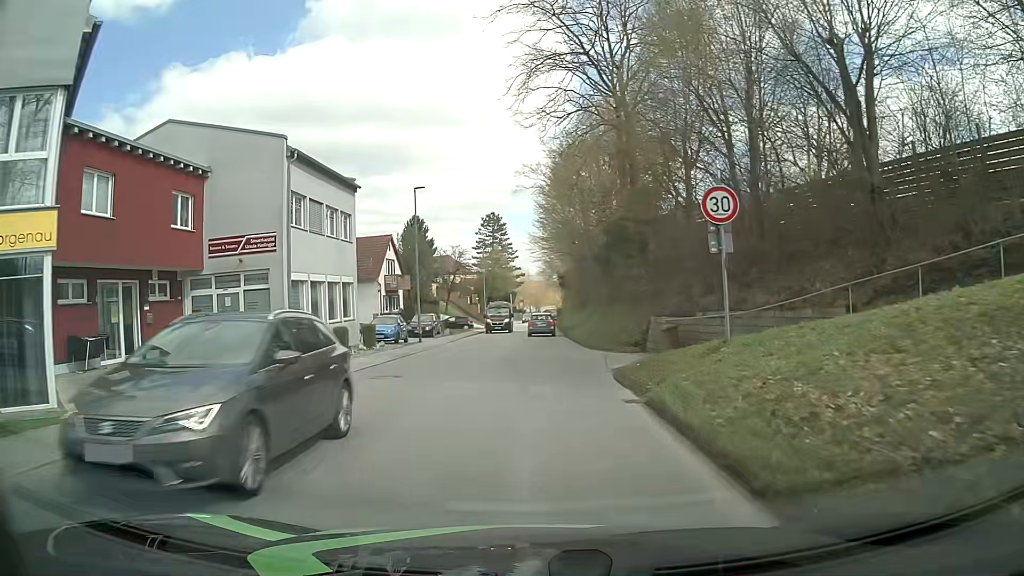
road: tertiary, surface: asphalt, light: Day
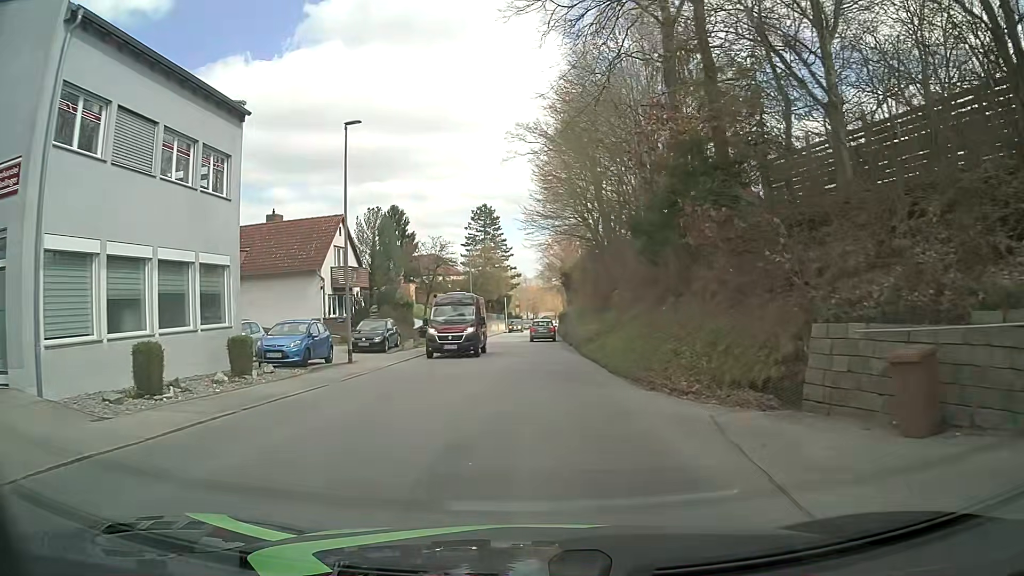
(+0.2, +13.5) m; +1°
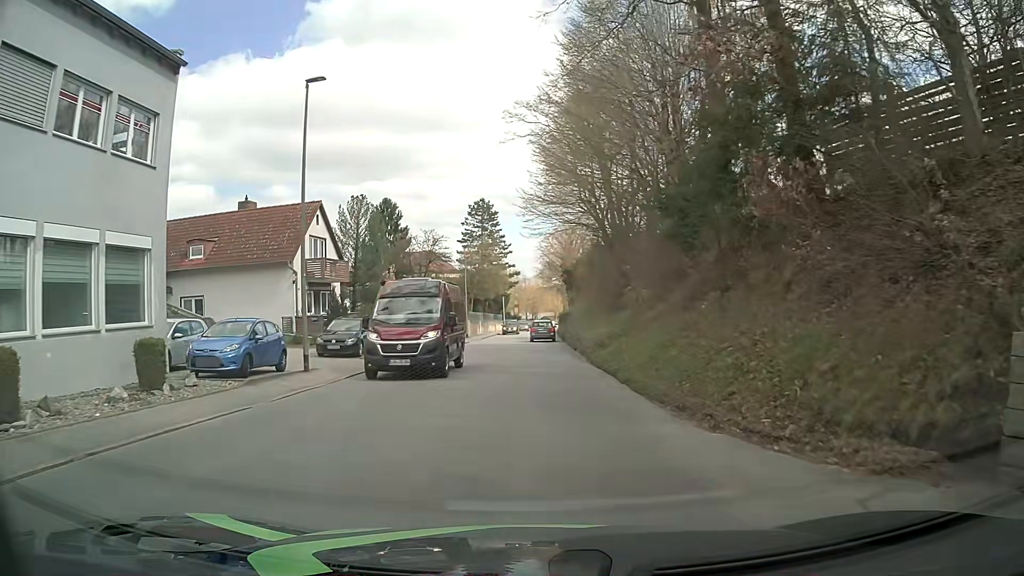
(0.0, +4.5) m; 0°
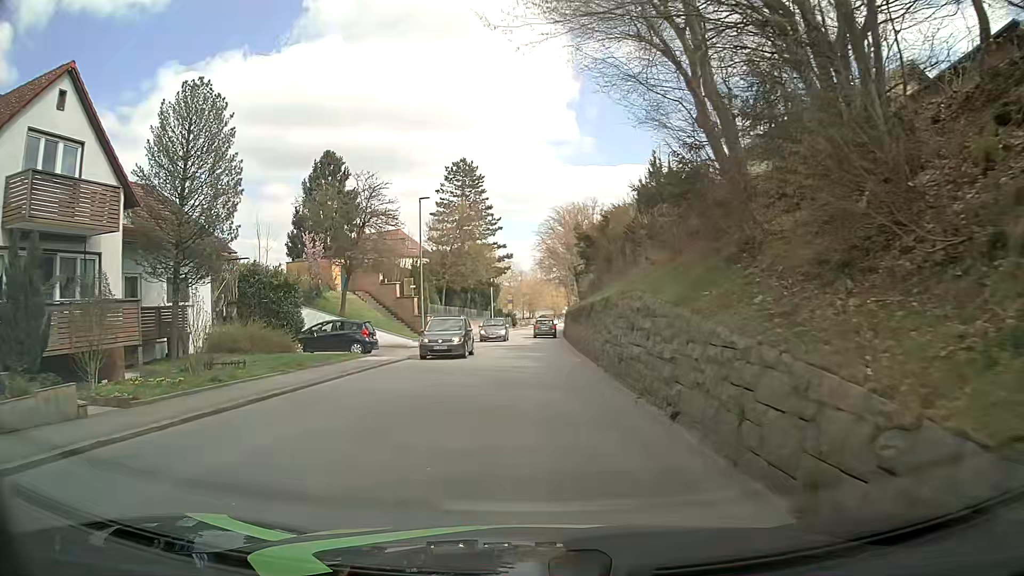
(+0.1, +22.4) m; +1°
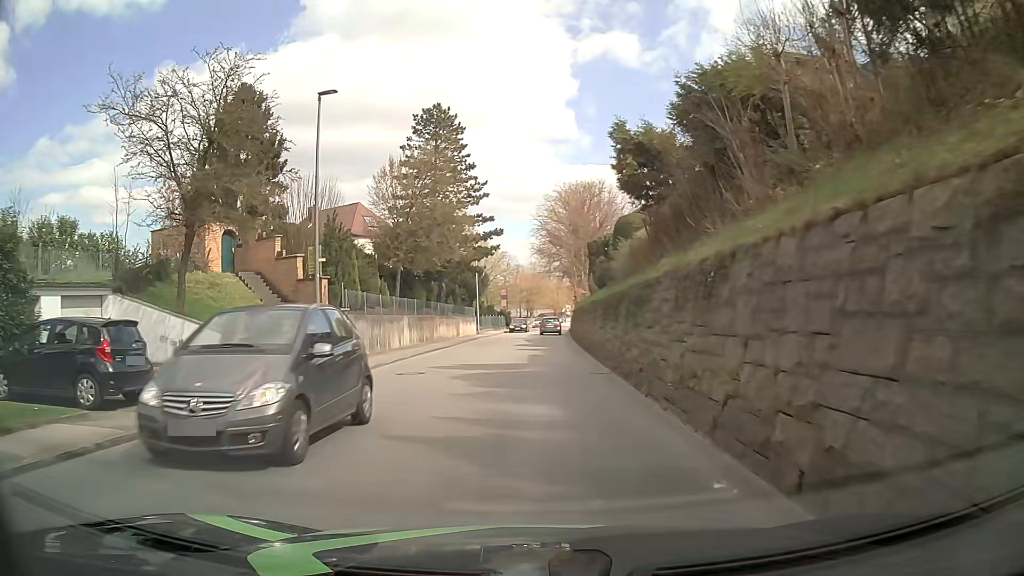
(0.0, +17.9) m; 0°
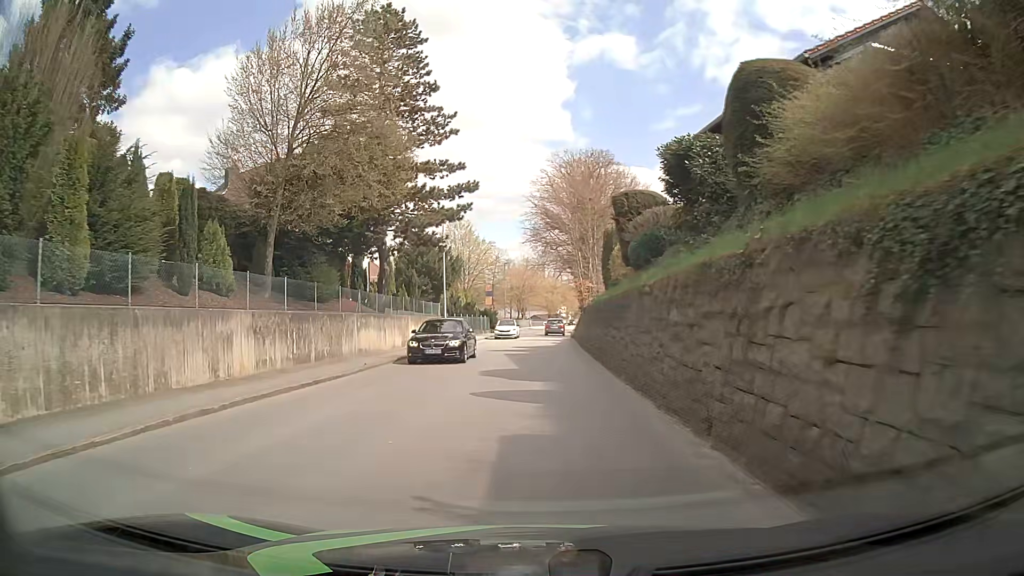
(0.0, +17.9) m; +1°
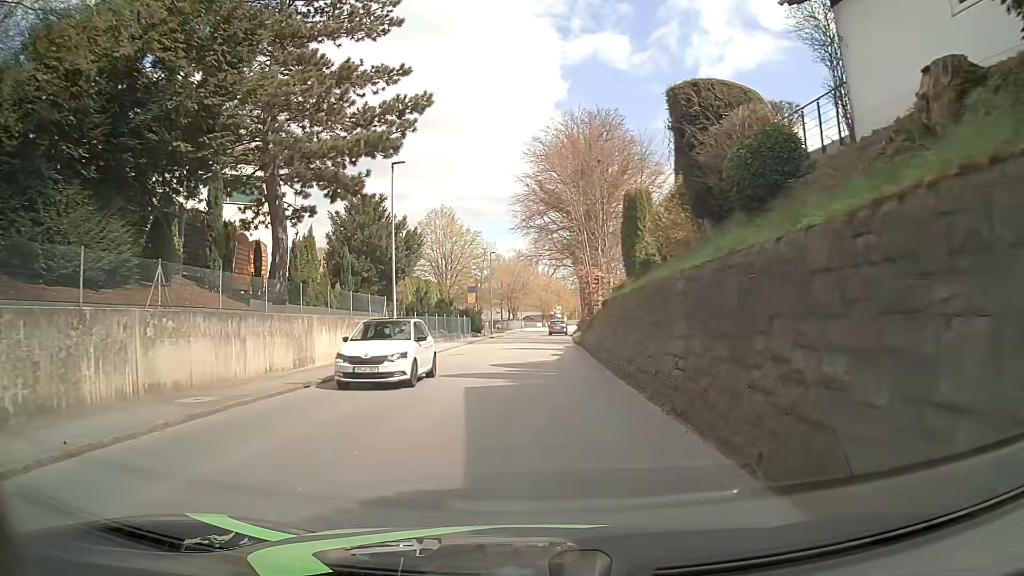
(0.0, +13.4) m; 0°
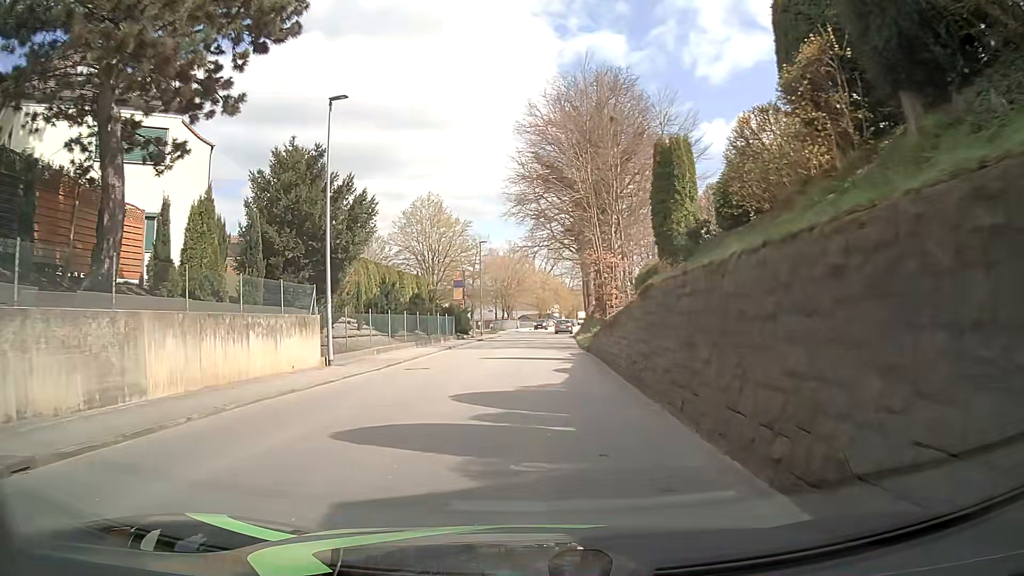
(+0.1, +8.9) m; 0°
